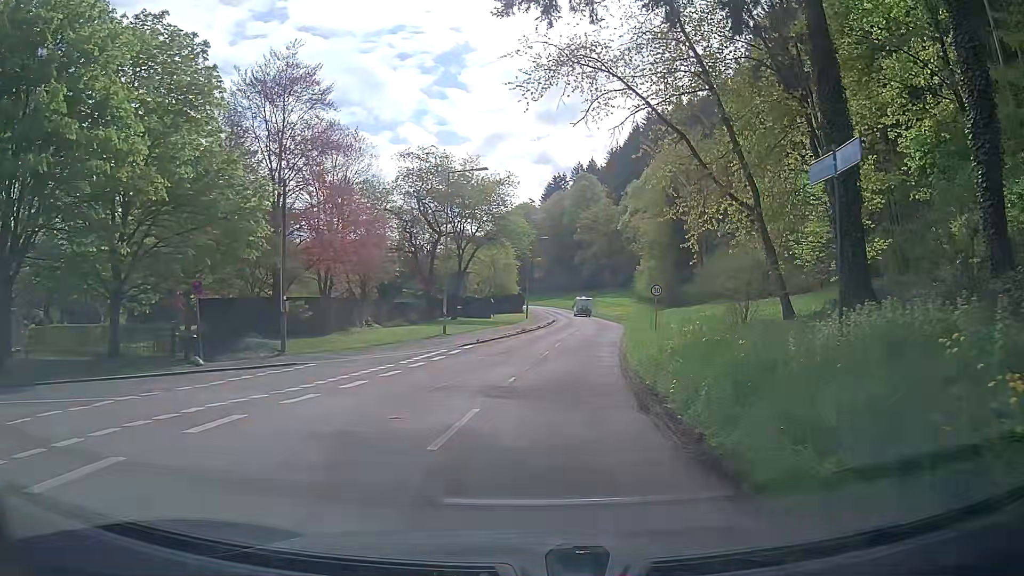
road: unclassified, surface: asphalt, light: Day
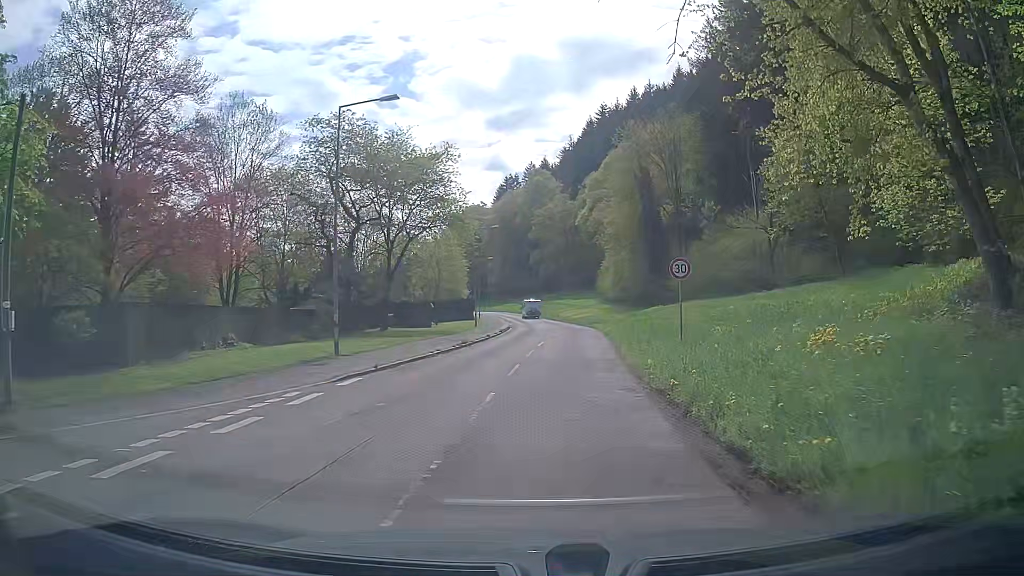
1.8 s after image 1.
(+0.7, +13.4) m; +5°
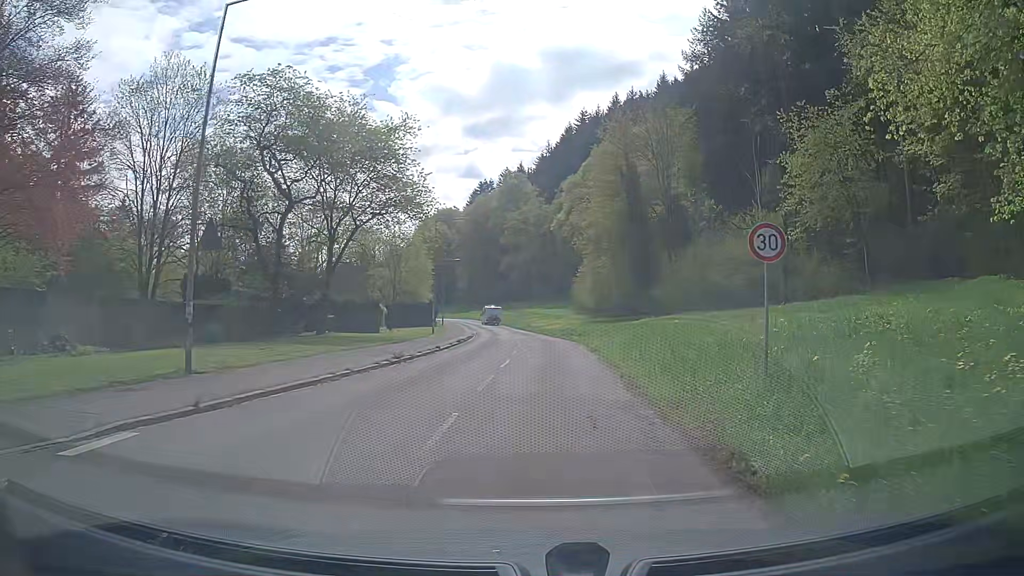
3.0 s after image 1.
(+0.1, +8.9) m; +2°
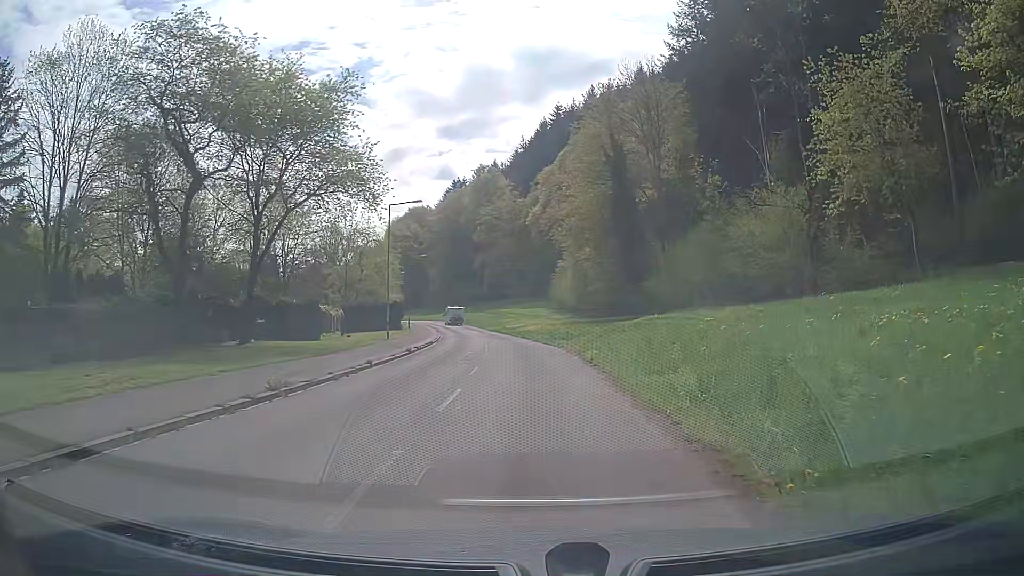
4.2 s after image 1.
(+0.2, +8.8) m; +2°
(0, +10) (0, +20) (0, +30) (-1, +40) (-1, +50) (-3, +60) (-4, +70) (-5, +80) (-7, +89) (-9, +99) m
